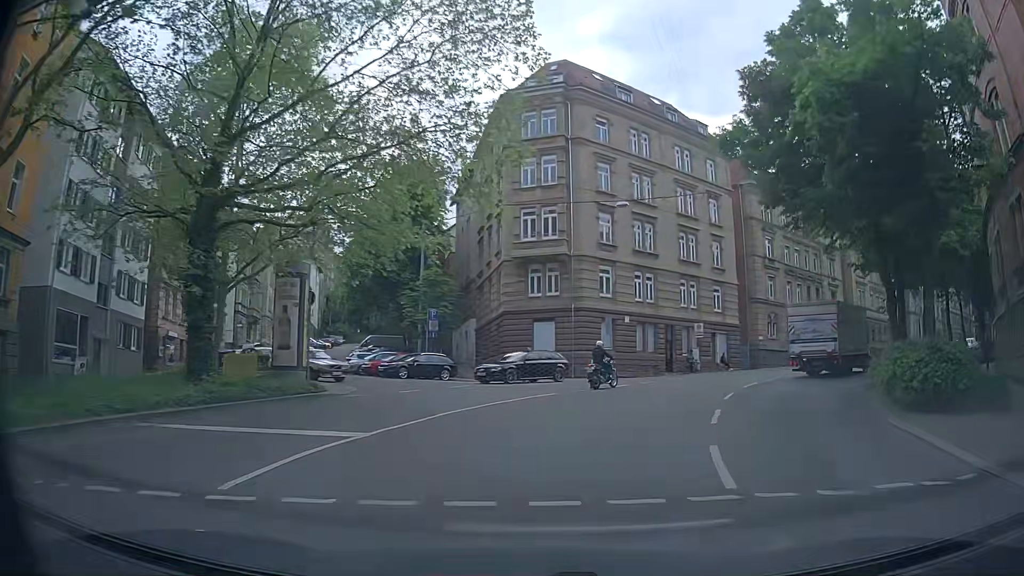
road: secondary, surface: asphalt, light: Day
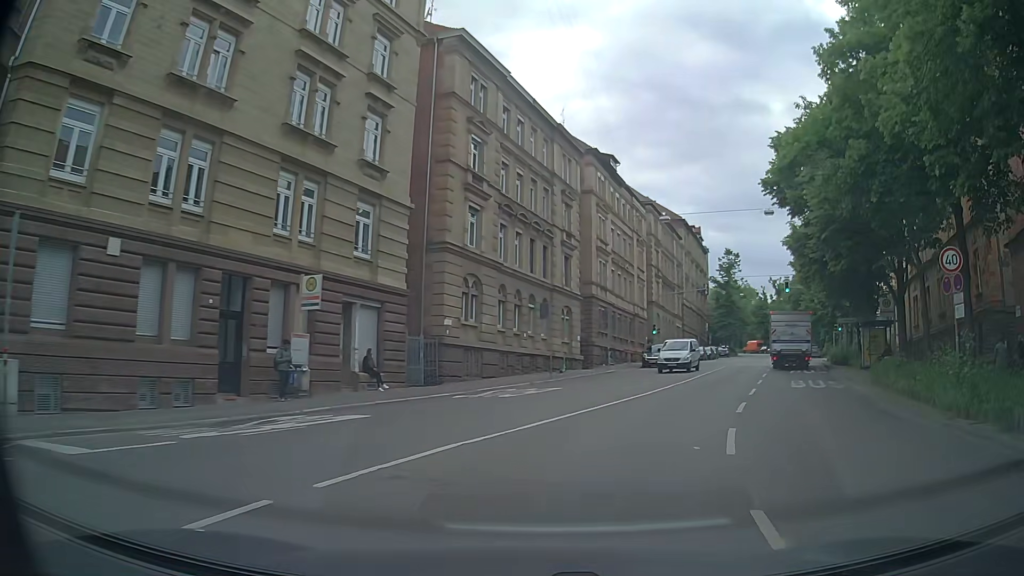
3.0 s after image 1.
(+7.6, +27.5) m; +30°
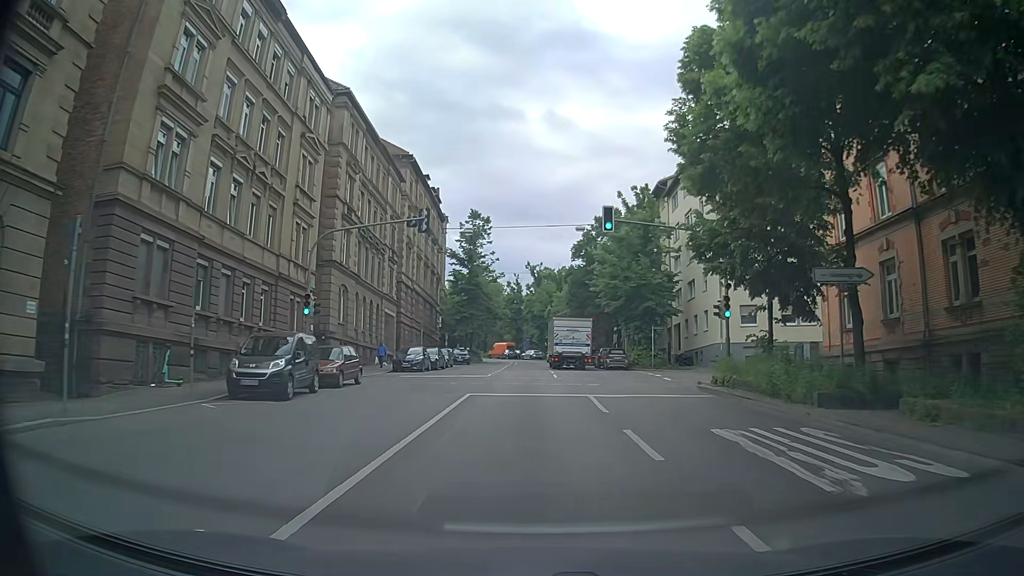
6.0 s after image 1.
(+8.6, +30.4) m; +22°
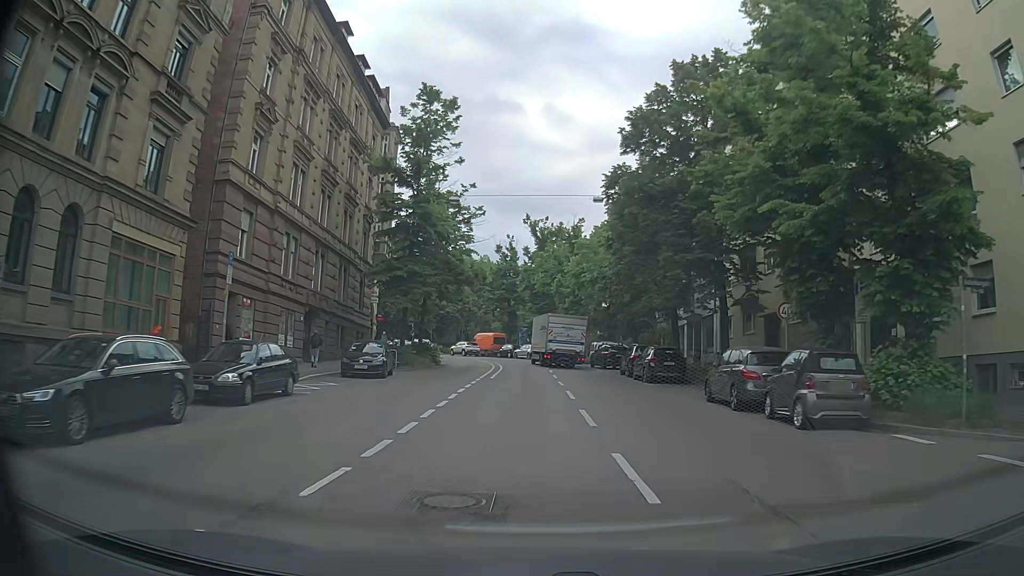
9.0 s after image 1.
(+0.3, +34.8) m; 0°
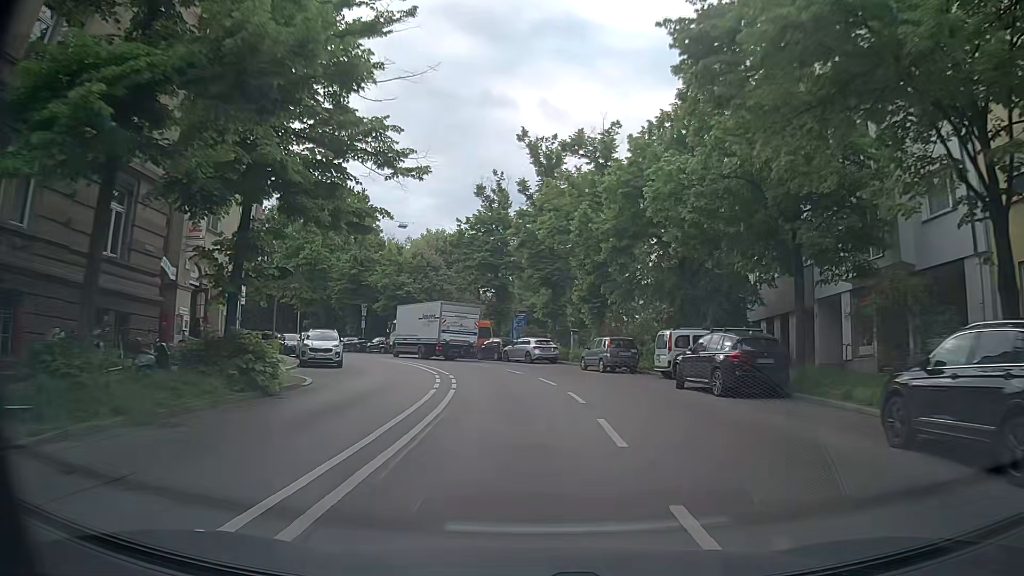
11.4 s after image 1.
(+0.1, +28.1) m; 0°
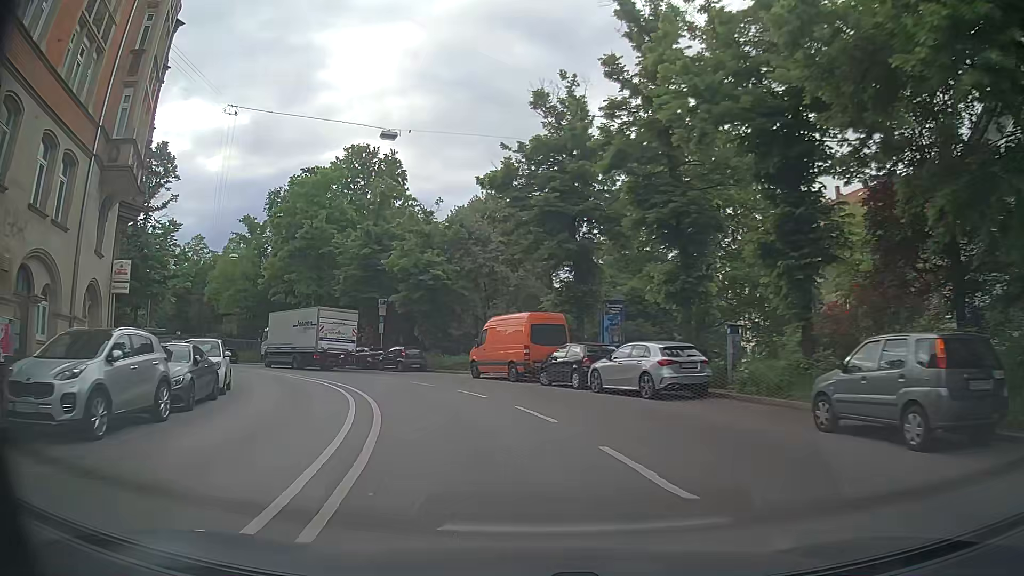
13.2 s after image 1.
(-0.6, +20.9) m; -5°
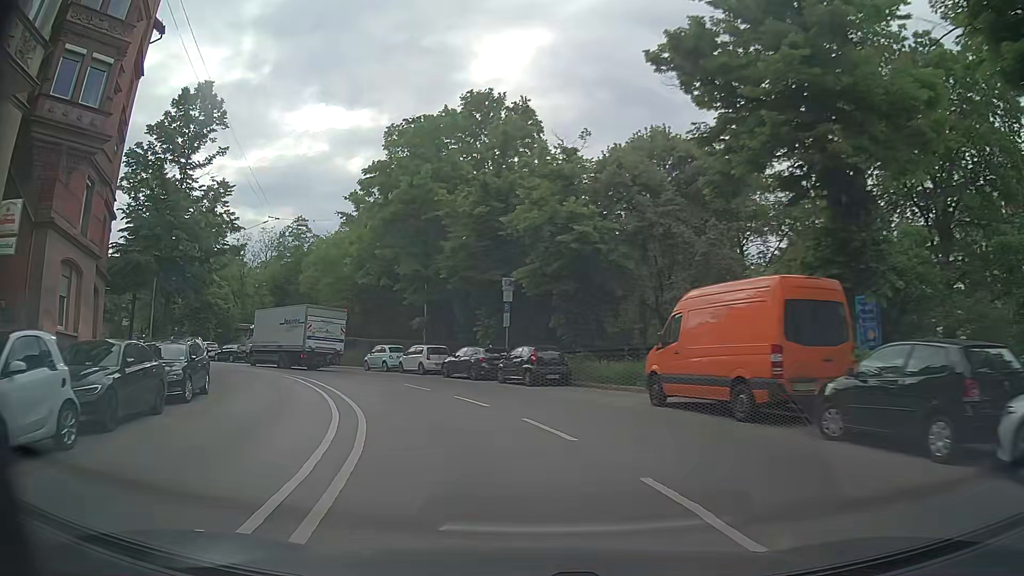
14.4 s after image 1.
(-1.6, +13.5) m; -13°
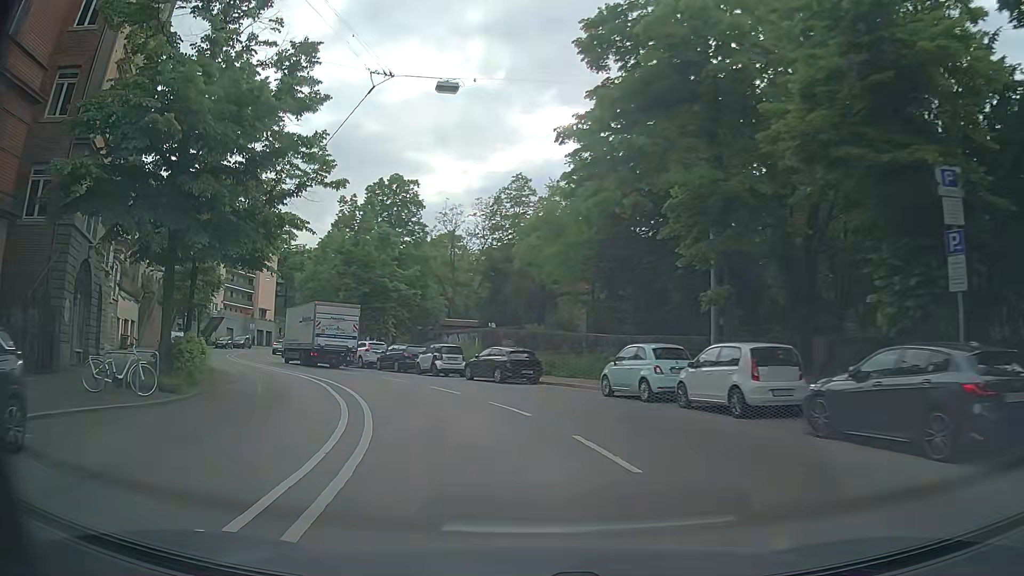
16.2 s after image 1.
(-4.1, +19.8) m; -23°
(-1, +10) (-4, +20) (-8, +28) (-13, +37) (-19, +46) (-23, +54) (-27, +64) (-29, +73) (-31, +83) (-32, +93) m
